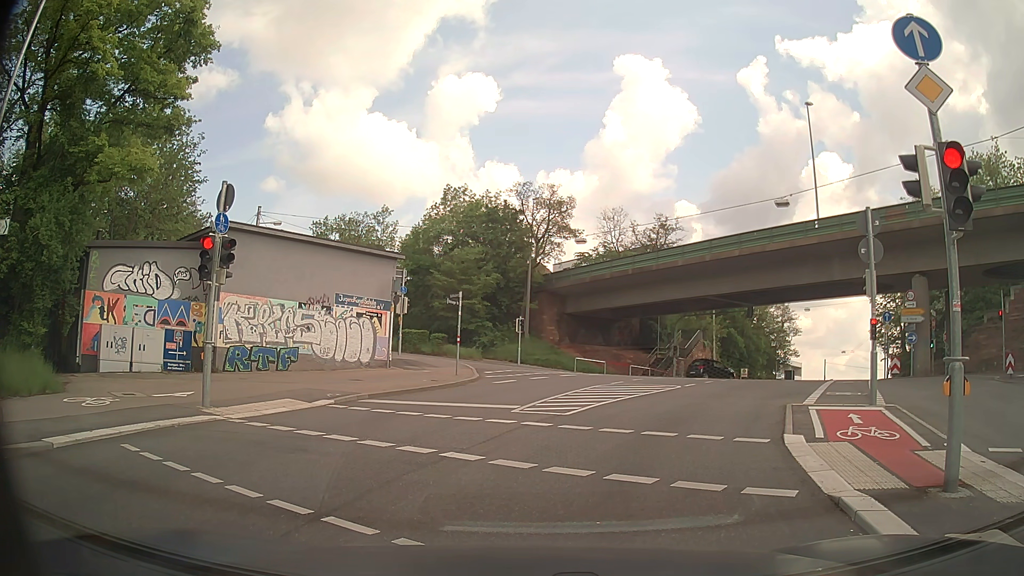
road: secondary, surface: asphalt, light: Day
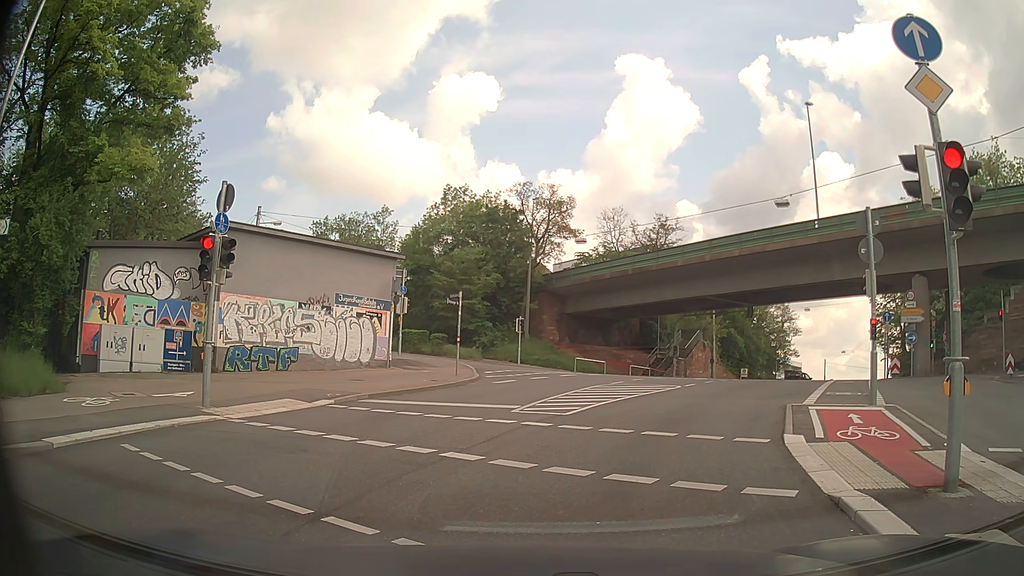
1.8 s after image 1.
(0.0, 0.0) m; 0°
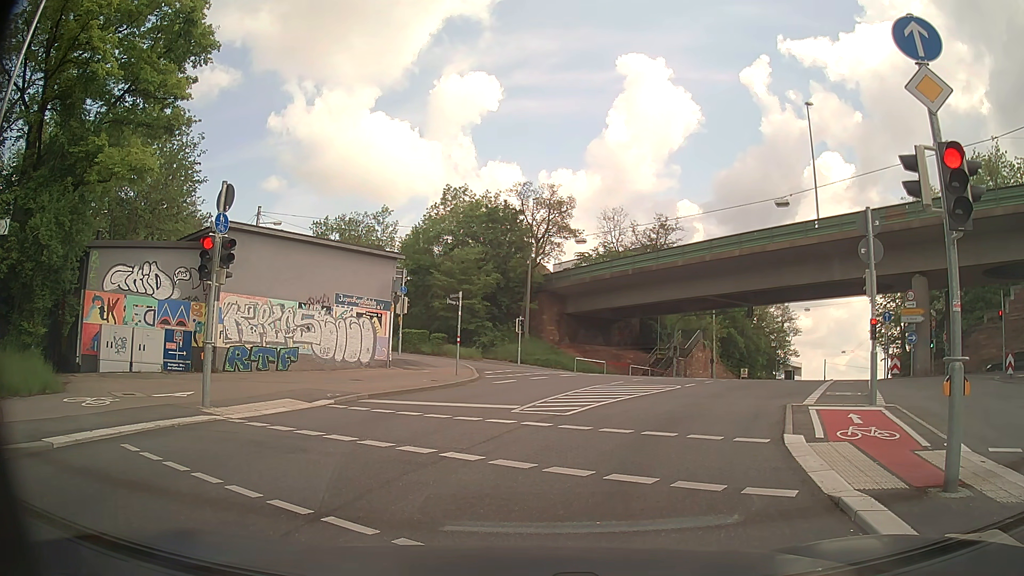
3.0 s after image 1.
(0.0, 0.0) m; 0°
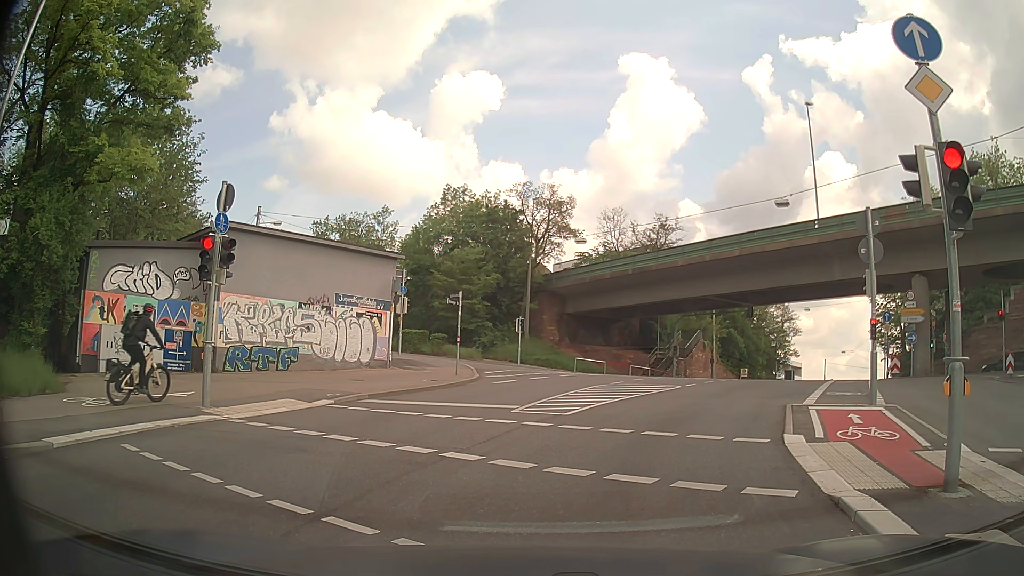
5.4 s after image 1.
(0.0, 0.0) m; 0°
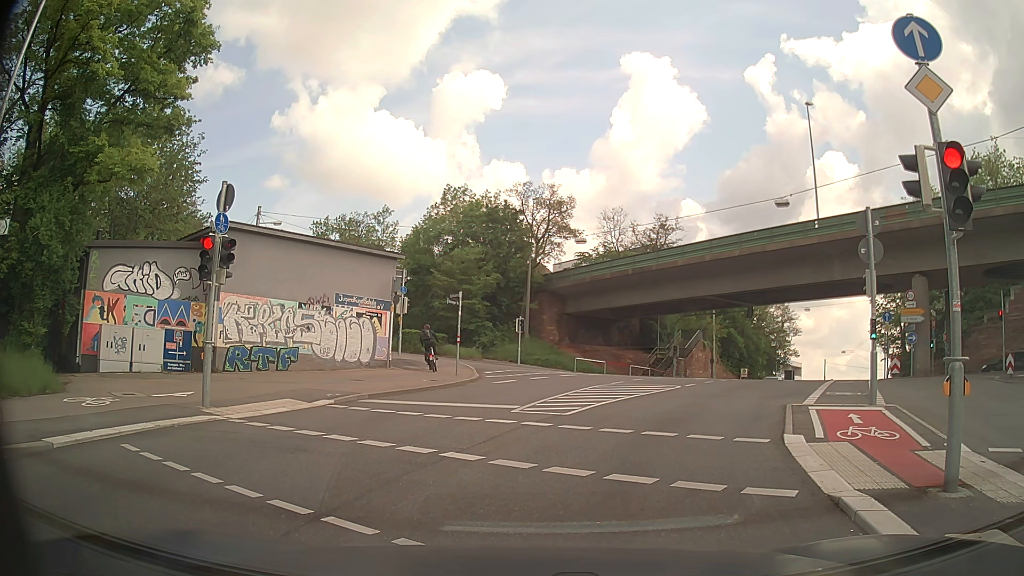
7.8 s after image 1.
(0.0, 0.0) m; 0°
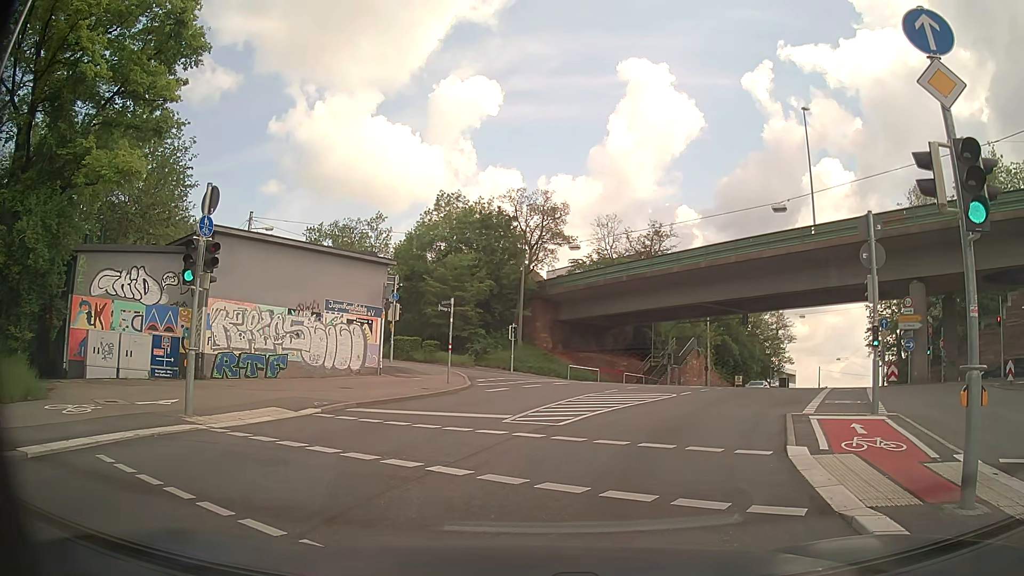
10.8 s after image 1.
(0.0, +0.5) m; +2°
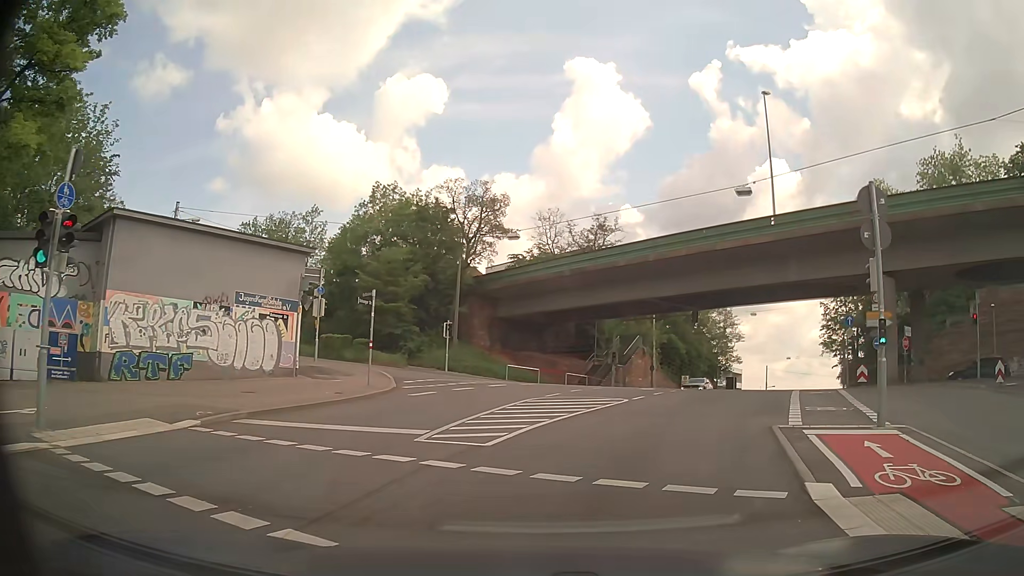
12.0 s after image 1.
(+0.1, +3.1) m; +4°
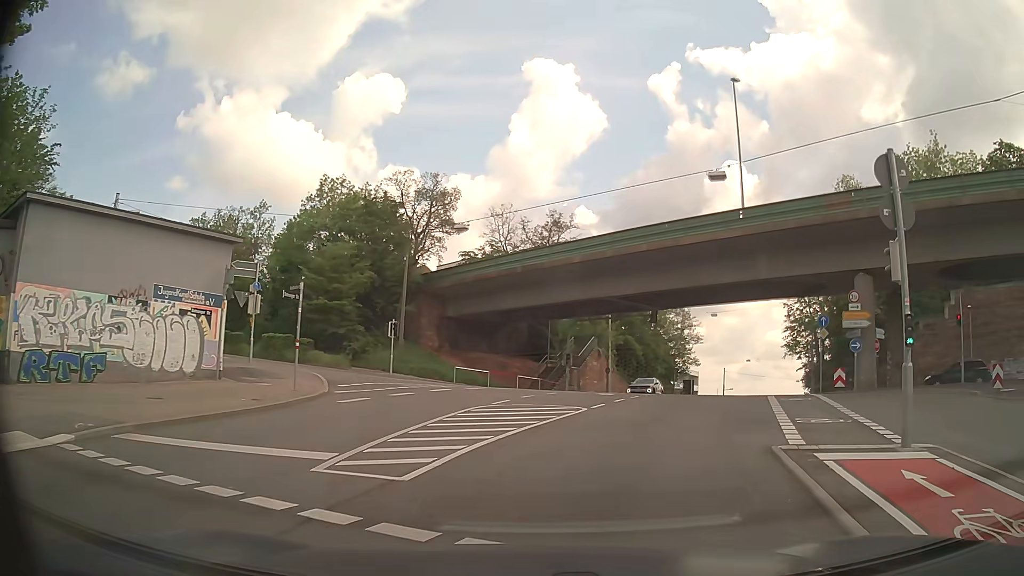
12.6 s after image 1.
(+0.1, +2.6) m; +4°
(+1, +10) (+4, +19) (+7, +29) (+11, +38) (+14, +48) (+18, +57) (+22, +66) (+27, +75) (+31, +84) (+36, +93) m
